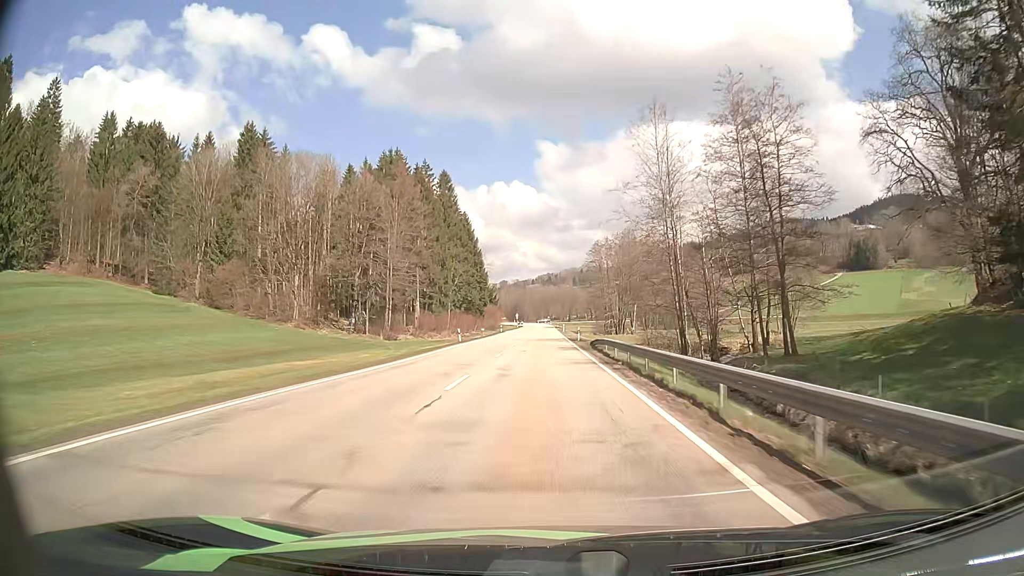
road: secondary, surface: asphalt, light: Day
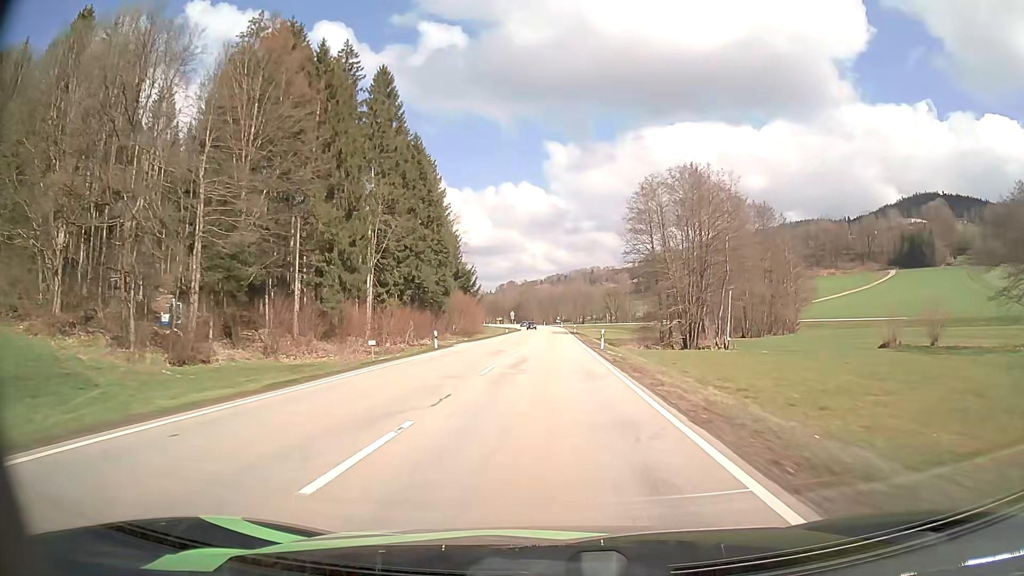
(-0.2, +61.0) m; -1°
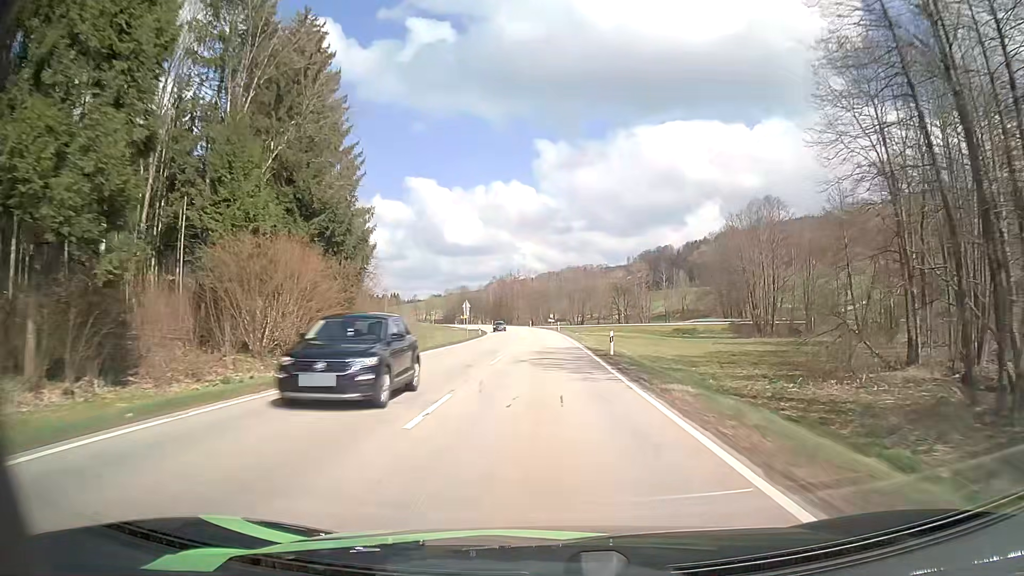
(+0.6, +61.3) m; +1°
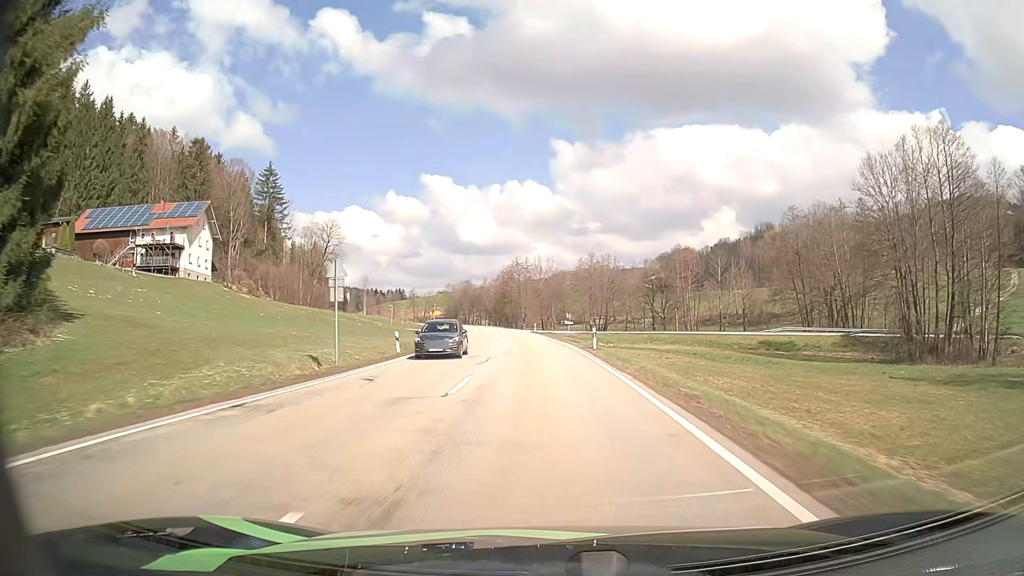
(-0.4, +46.0) m; -1°
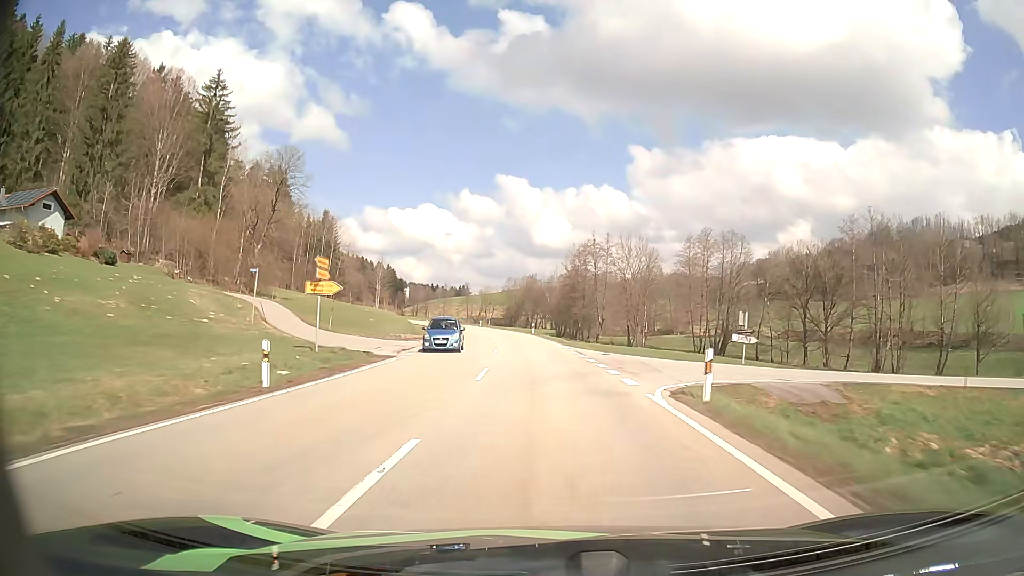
(-3.3, +60.3) m; -6°
(0, +10) (0, +20) (-1, +30) (-2, +40) (-3, +50) (-4, +60) (-5, +70) (-7, +80) (-9, +89) (-11, +99) m
